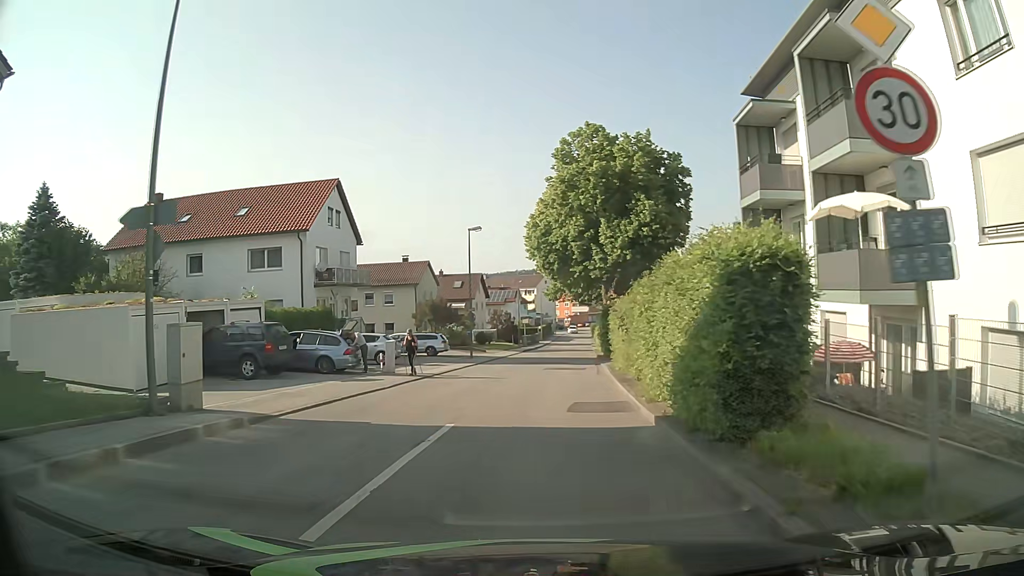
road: unclassified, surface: asphalt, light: Day
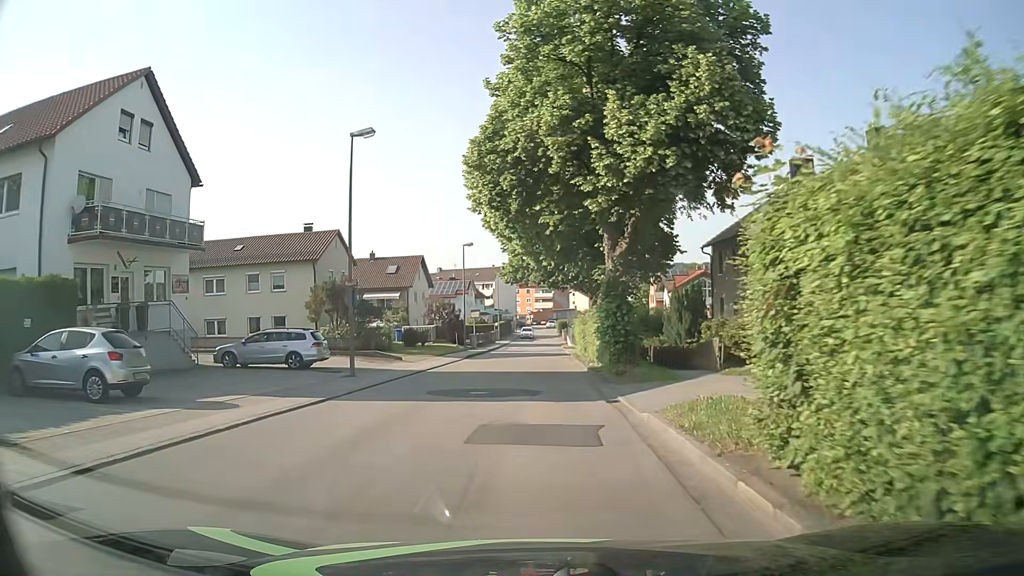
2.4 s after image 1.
(+0.7, +19.4) m; +3°
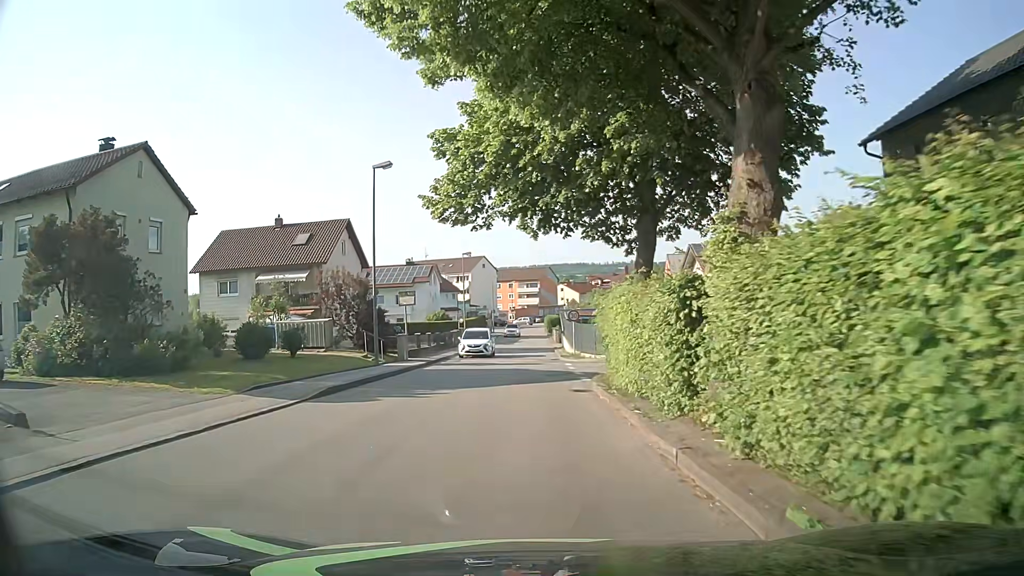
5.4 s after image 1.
(+0.4, +24.2) m; +1°
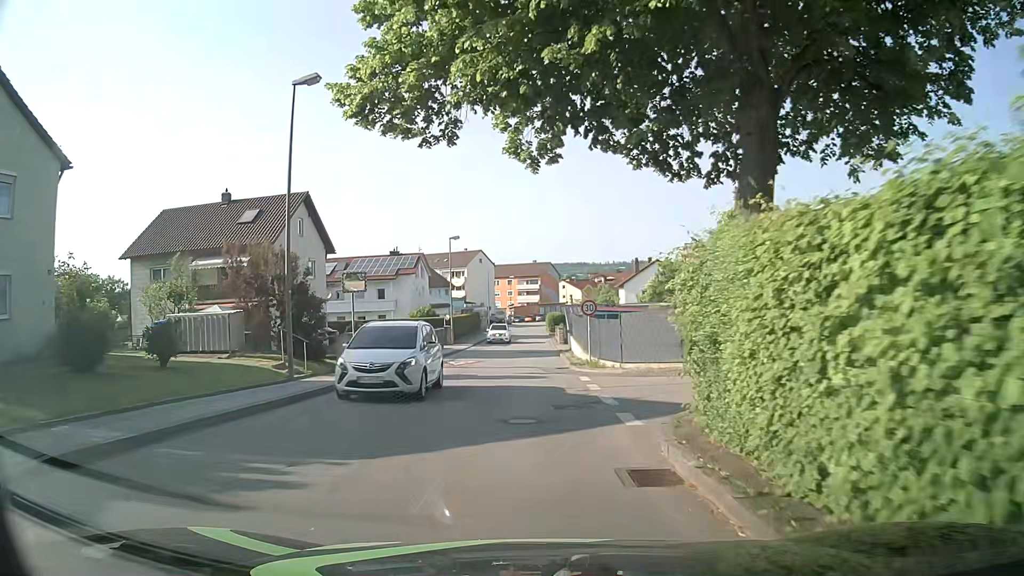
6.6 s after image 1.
(0.0, +9.6) m; 0°
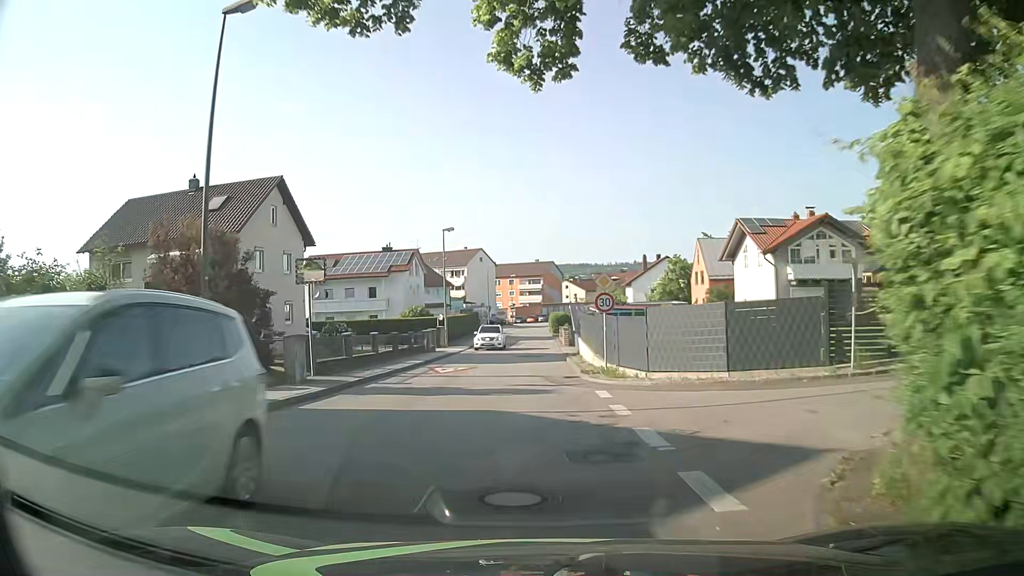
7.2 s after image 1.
(0.0, +4.8) m; 0°
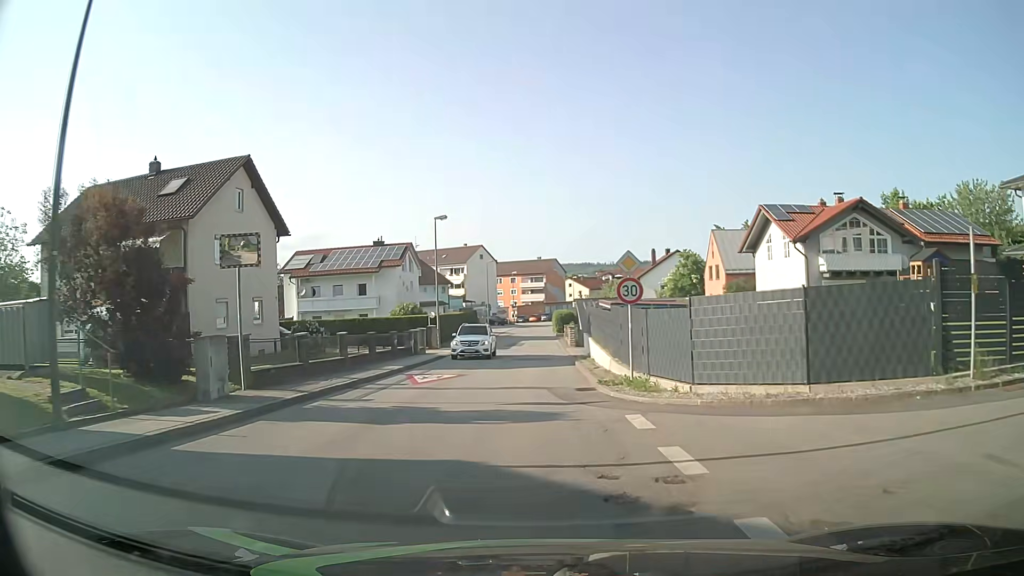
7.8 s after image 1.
(0.0, +4.8) m; -1°
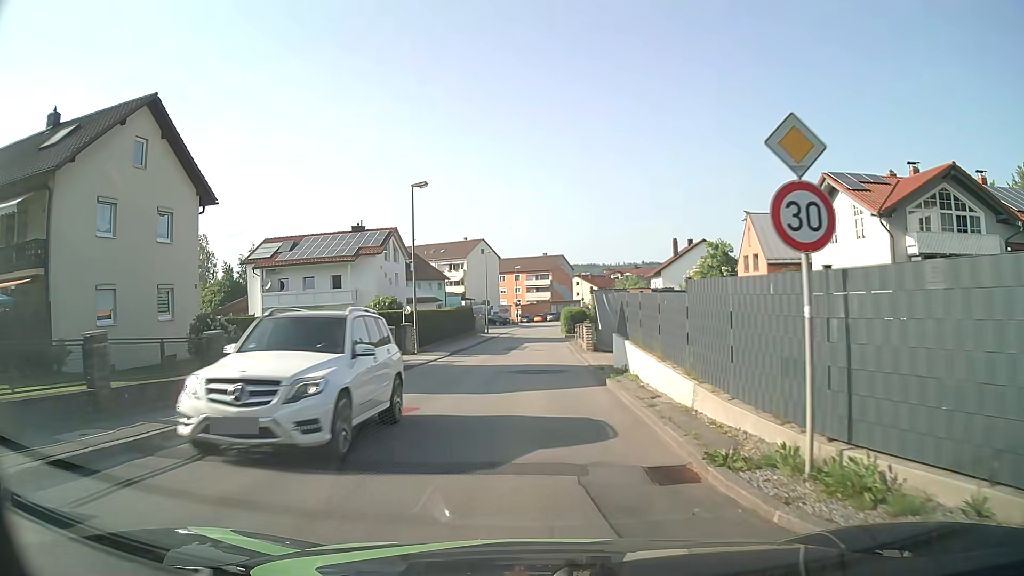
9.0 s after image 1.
(+0.1, +9.6) m; +1°
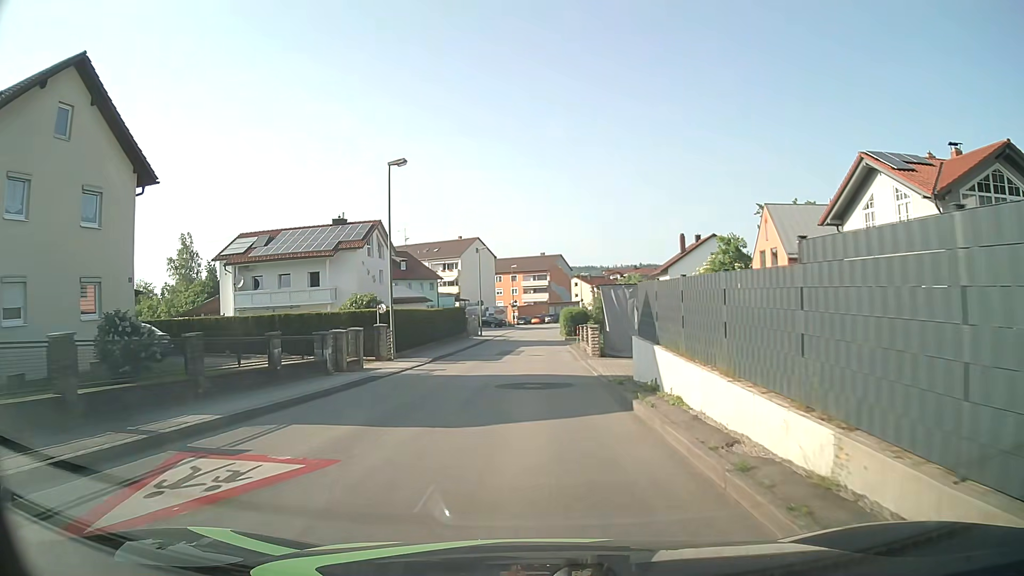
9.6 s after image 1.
(0.0, +4.8) m; -1°
(0, +10) (0, +20) (0, +30) (+1, +40) (+1, +50) (+1, +60) (+2, +70) (+3, +80) (+5, +90) (+8, +99) m
